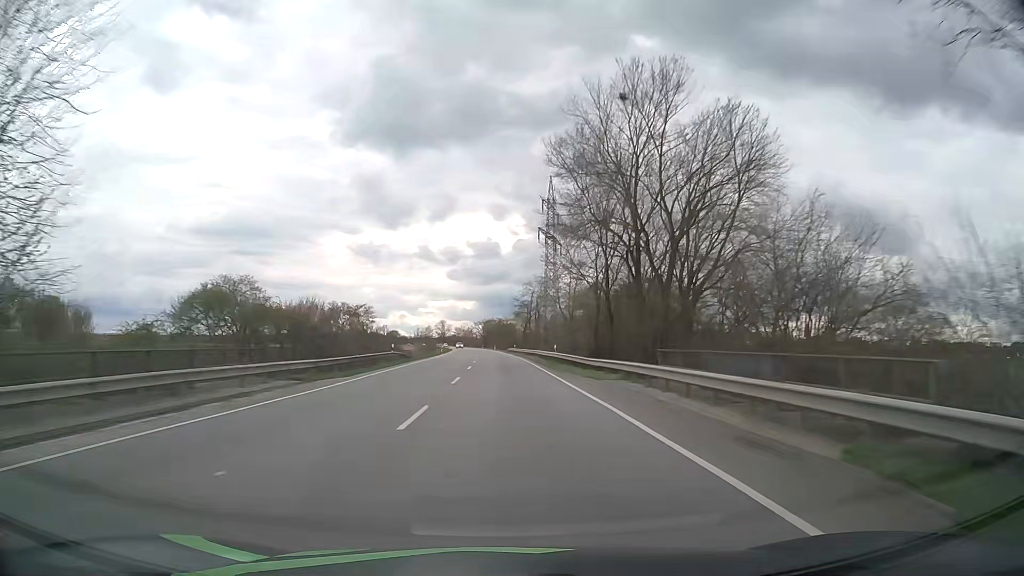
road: primary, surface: asphalt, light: Day
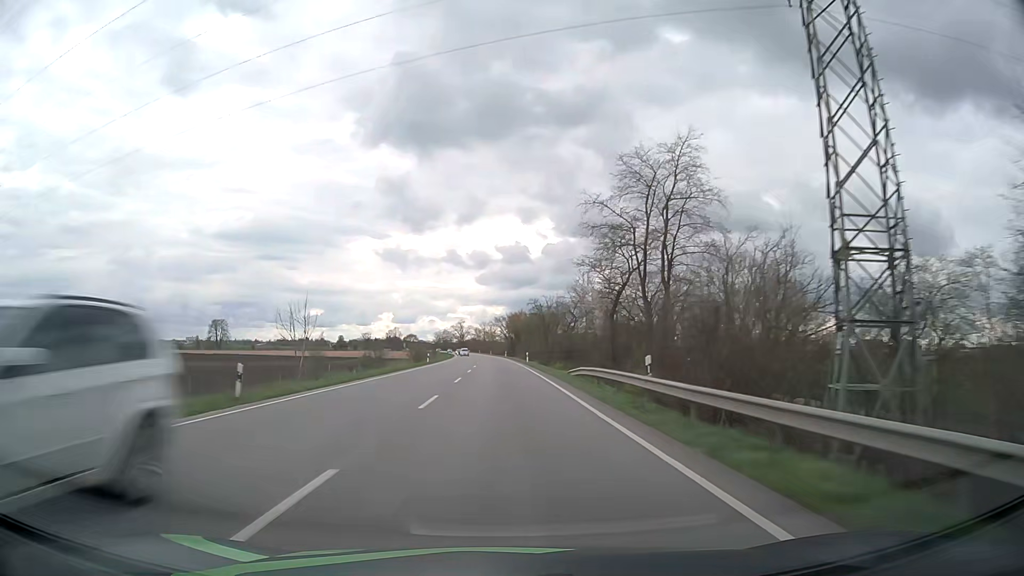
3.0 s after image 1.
(-1.4, +78.6) m; -3°
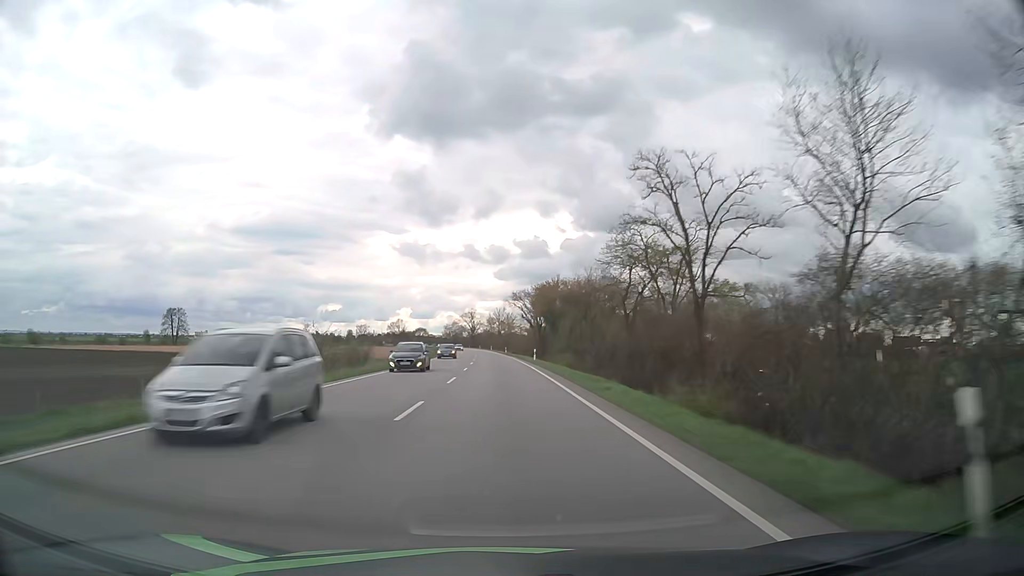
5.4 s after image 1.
(-0.7, +63.0) m; -1°
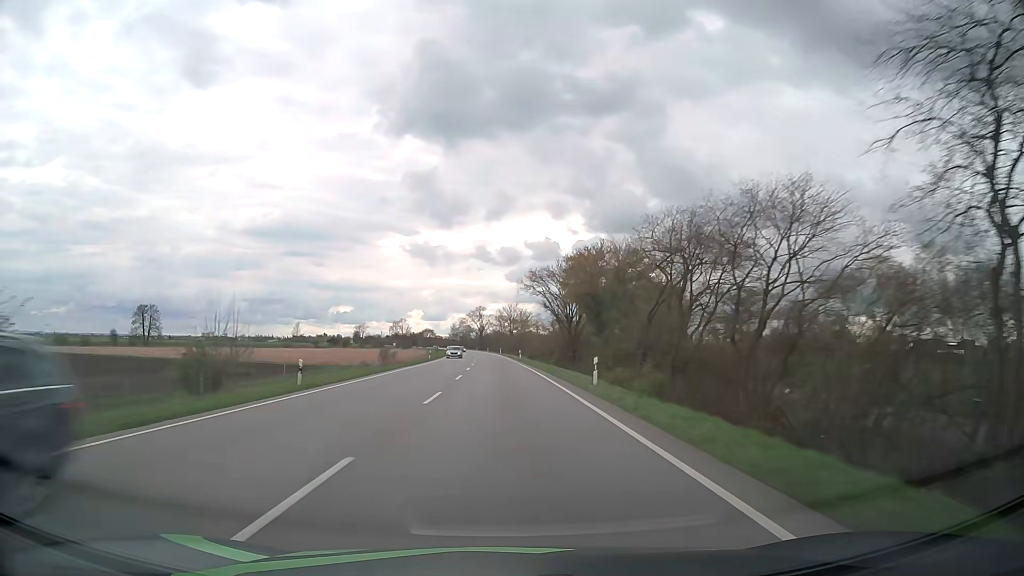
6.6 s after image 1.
(-0.3, +31.6) m; -1°
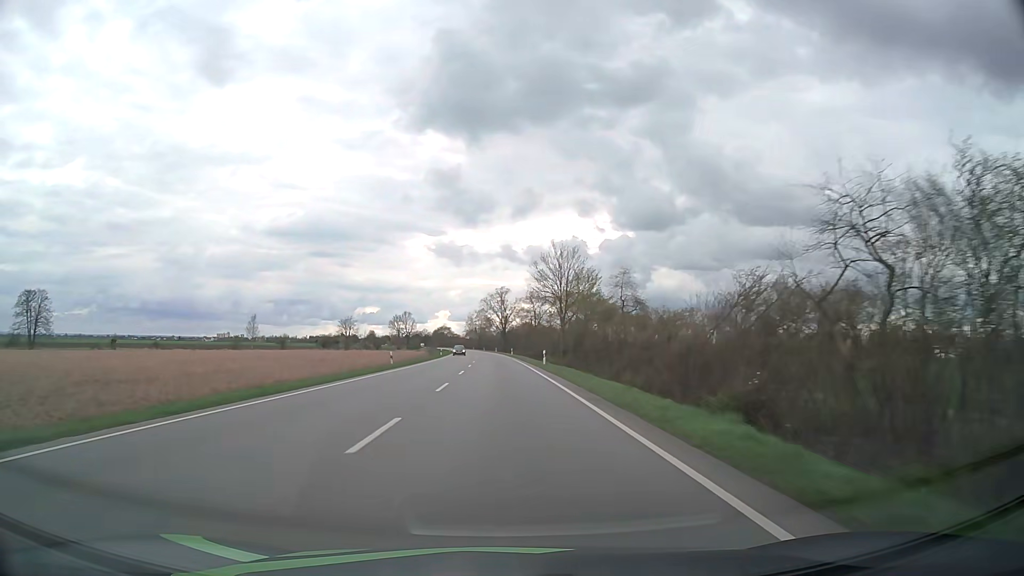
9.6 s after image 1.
(-1.4, +79.2) m; -2°
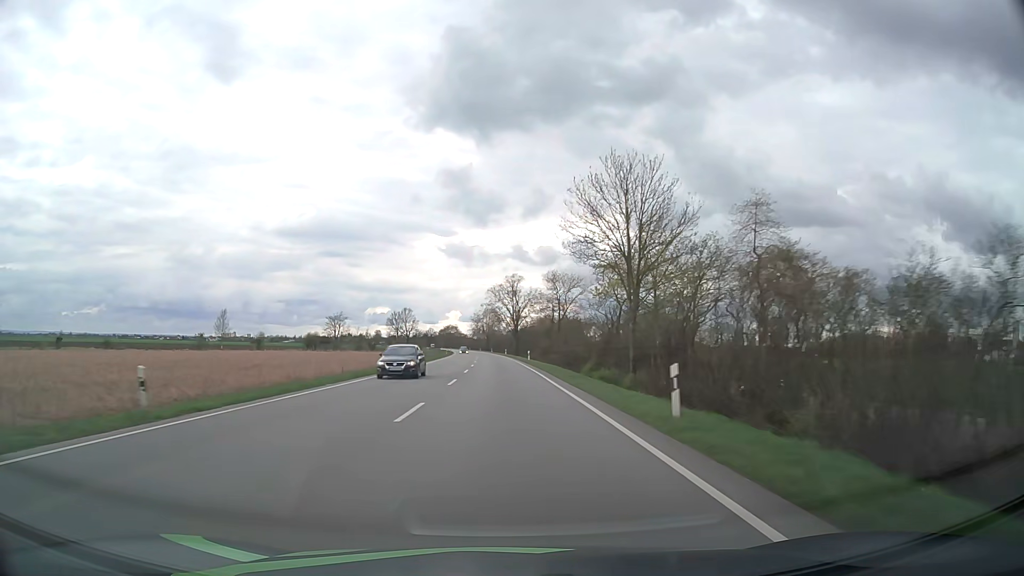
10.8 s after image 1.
(-0.3, +31.8) m; -1°
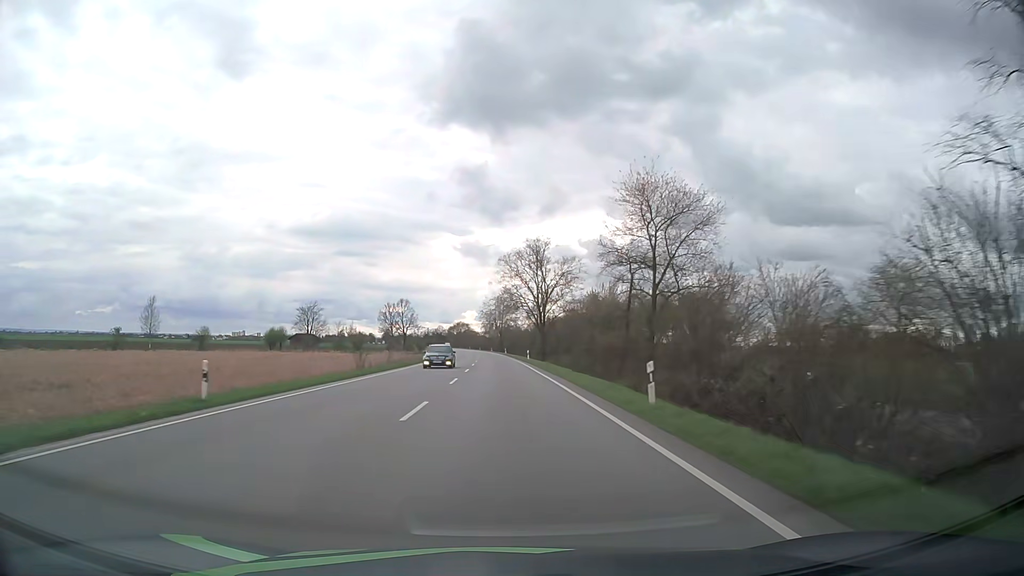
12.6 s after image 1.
(-0.5, +47.7) m; -1°
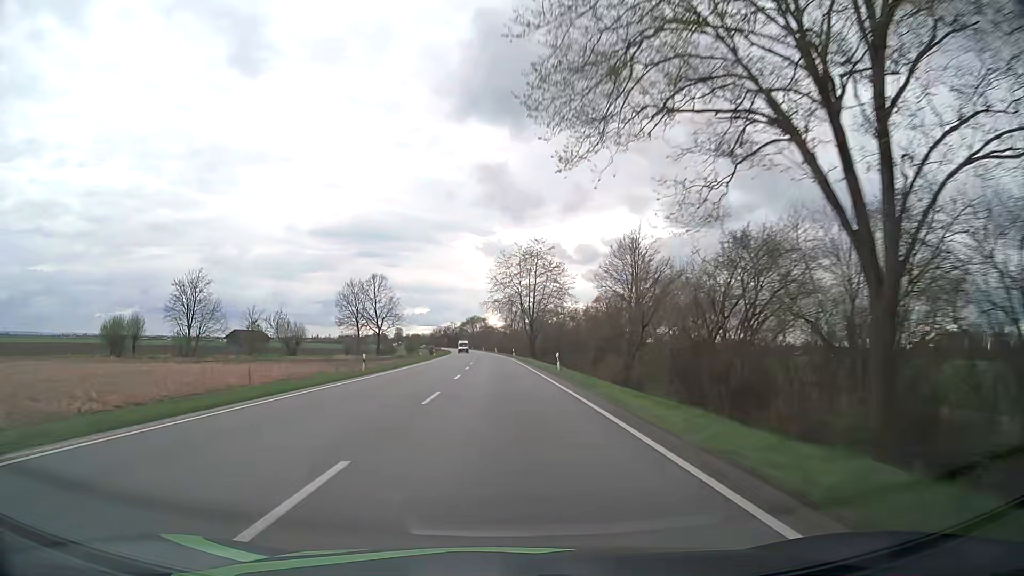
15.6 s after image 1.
(-1.5, +79.6) m; -2°
(0, +10) (0, +20) (0, +30) (0, +40) (-1, +50) (-1, +60) (-1, +70) (-2, +80) (-2, +90) (-3, +100) m
